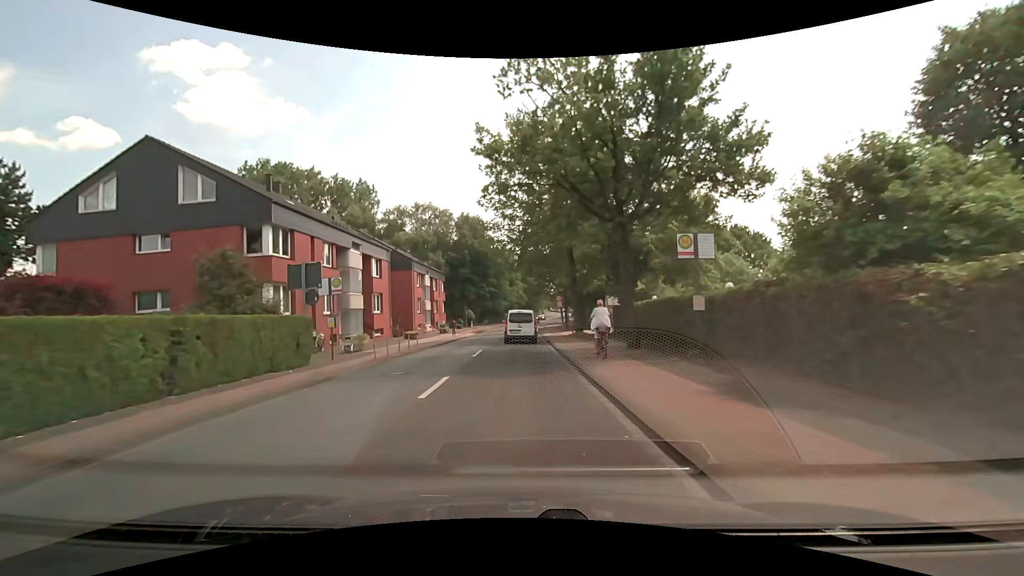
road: tertiary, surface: asphalt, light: Day
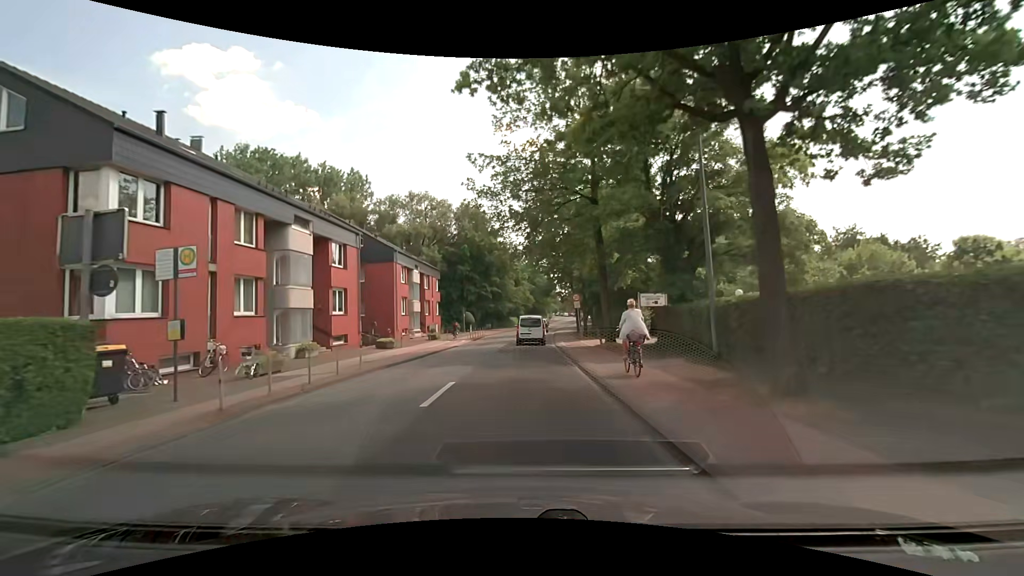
(-0.1, +9.9) m; -1°
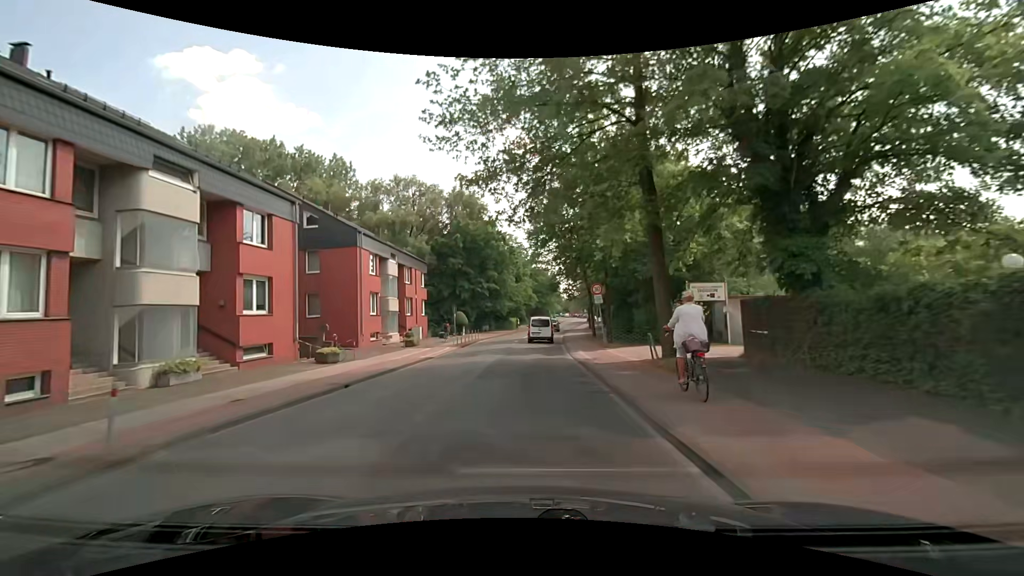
(0.0, +9.6) m; -1°
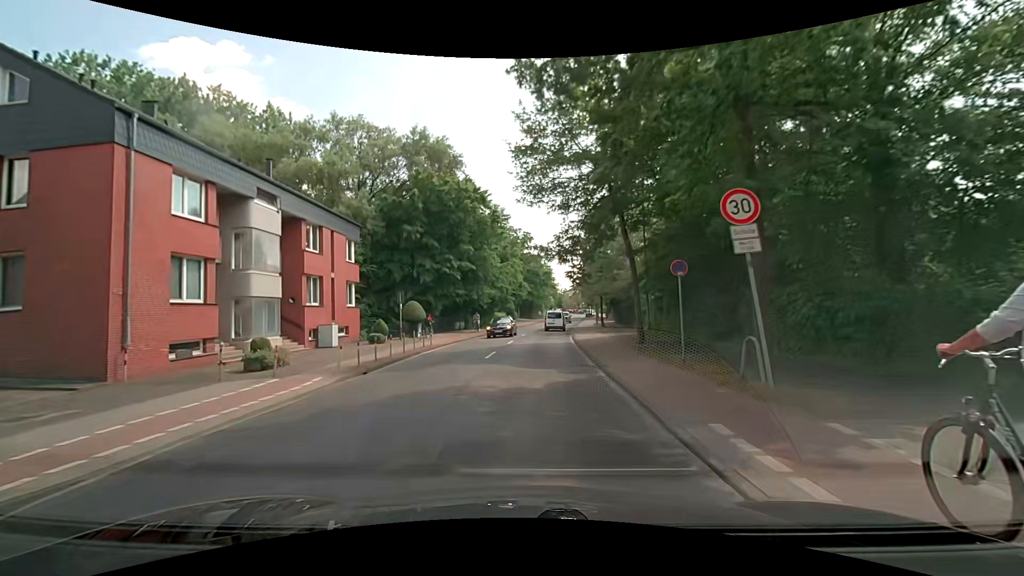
(+0.4, +18.6) m; +1°
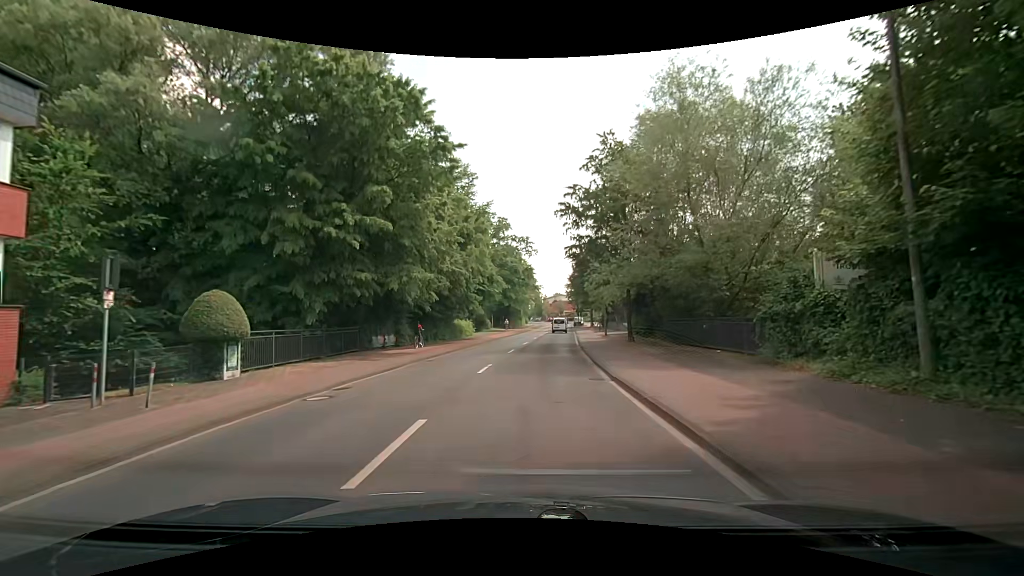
(+0.5, +21.2) m; +2°
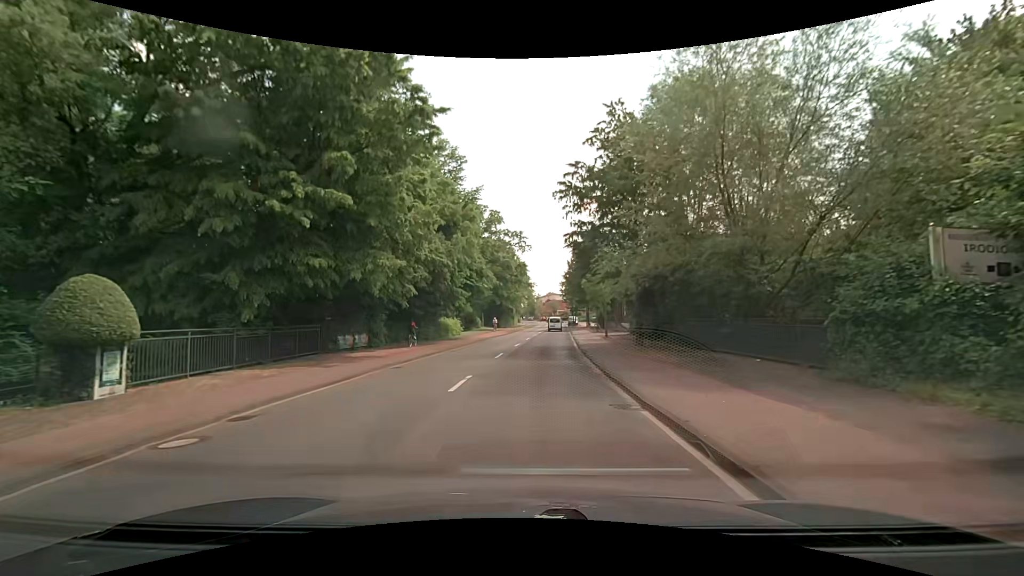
(+0.1, +4.0) m; +1°
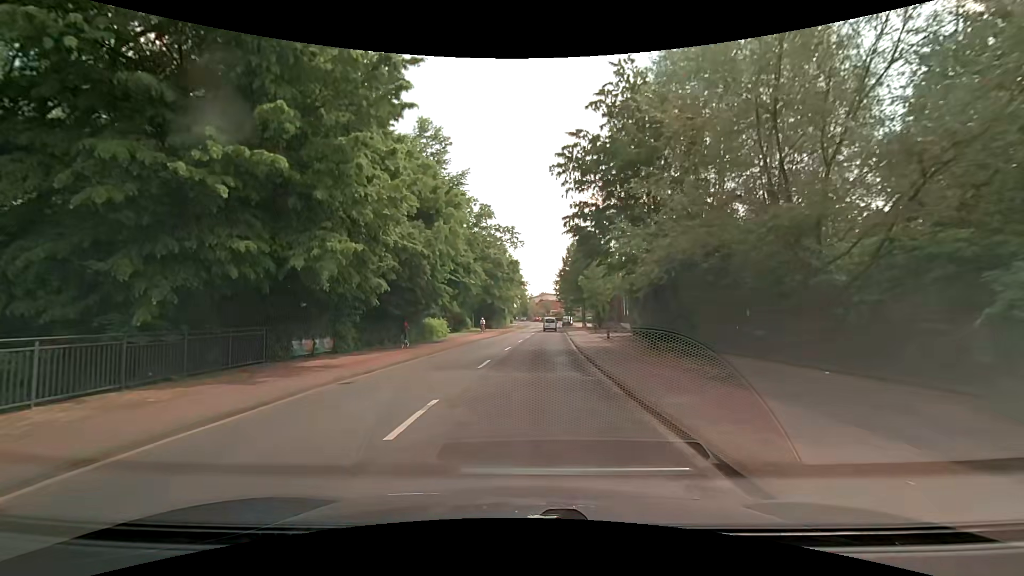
(0.0, +4.0) m; +1°
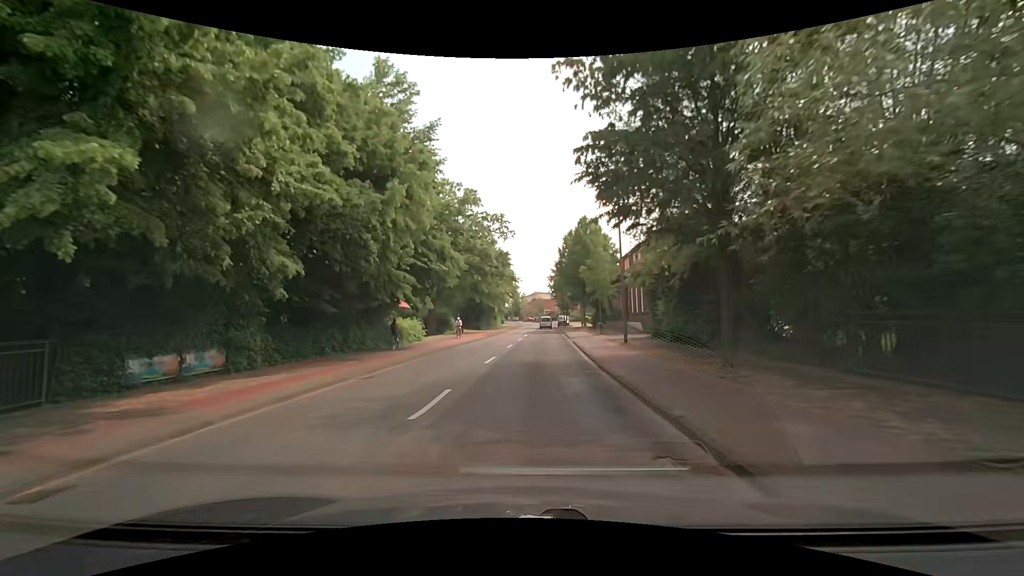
(+0.2, +8.1) m; +1°
(0, +10) (+1, +20) (+1, +30) (+2, +40) (+2, +50) (+3, +60) (+3, +70) (+4, +80) (+4, +90) (+5, +100) m
